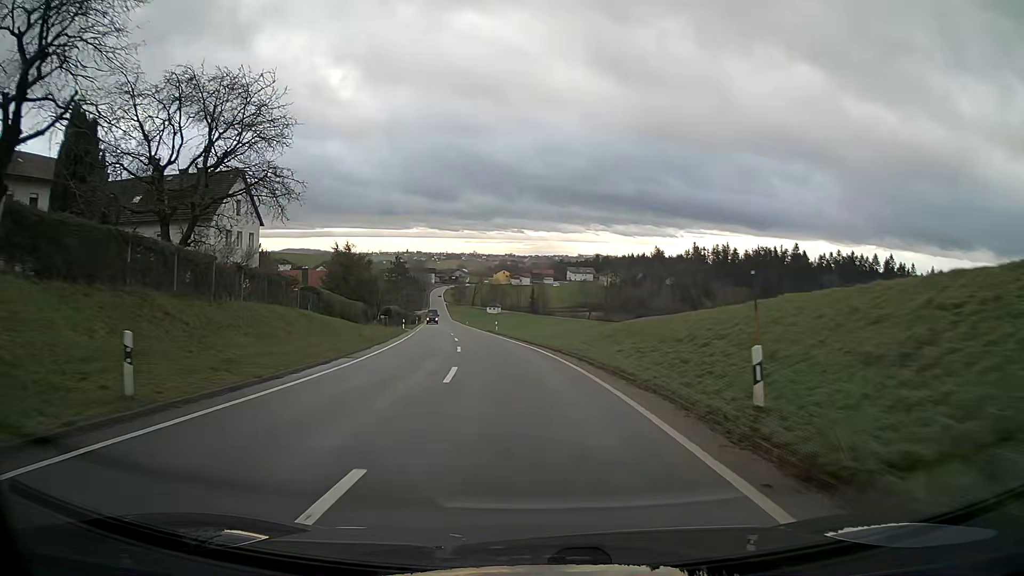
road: tertiary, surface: asphalt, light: Day
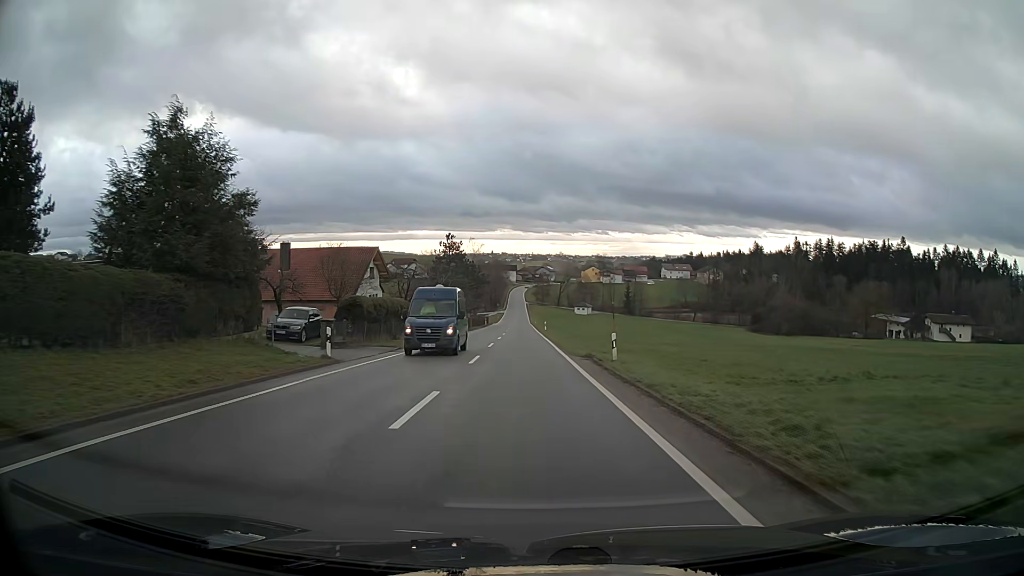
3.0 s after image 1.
(-2.9, +41.6) m; -7°
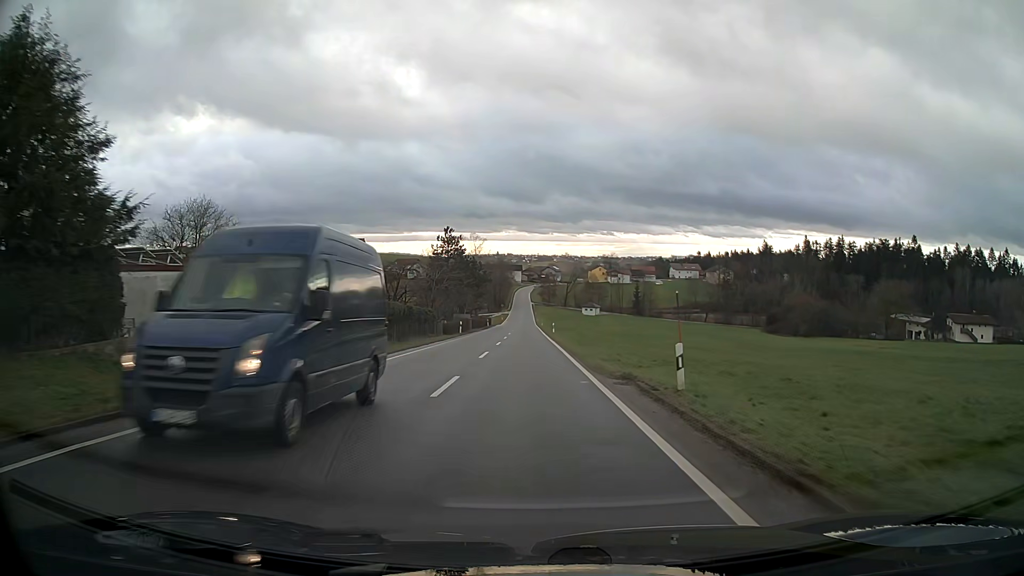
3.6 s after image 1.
(0.0, +8.5) m; 0°
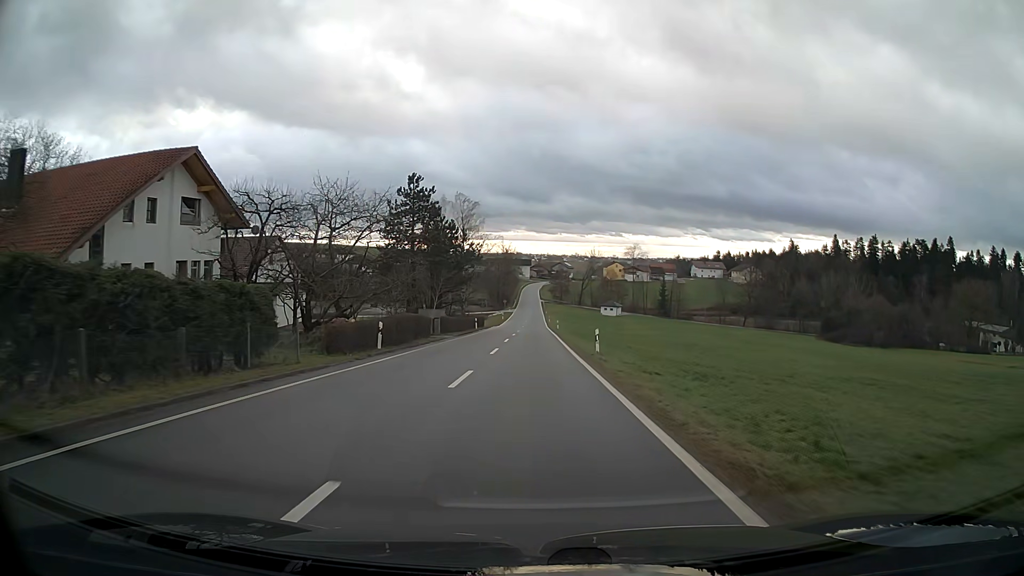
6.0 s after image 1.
(-0.3, +34.3) m; -1°
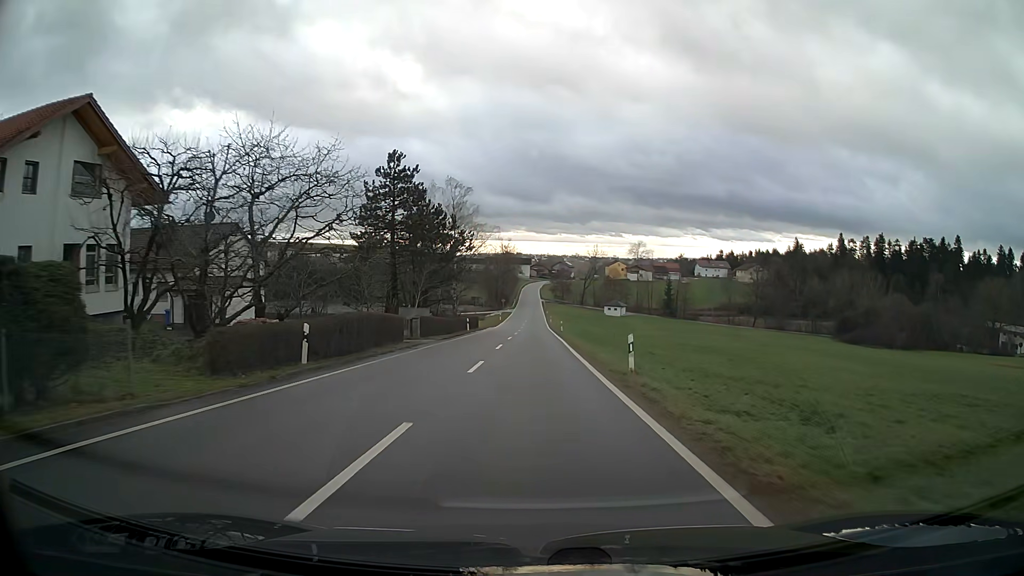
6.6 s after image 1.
(0.0, +8.7) m; 0°
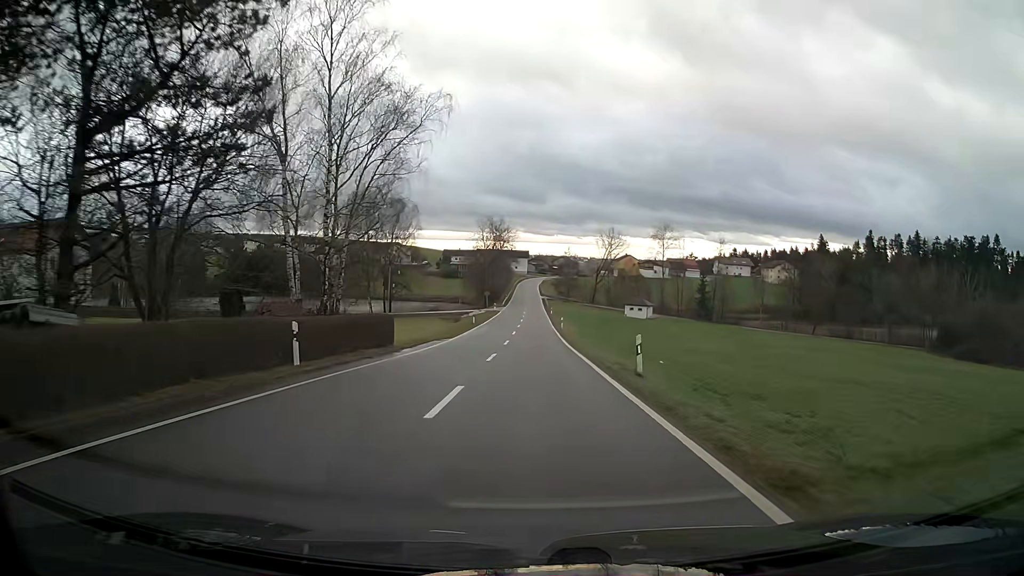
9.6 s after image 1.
(0.0, +43.3) m; 0°
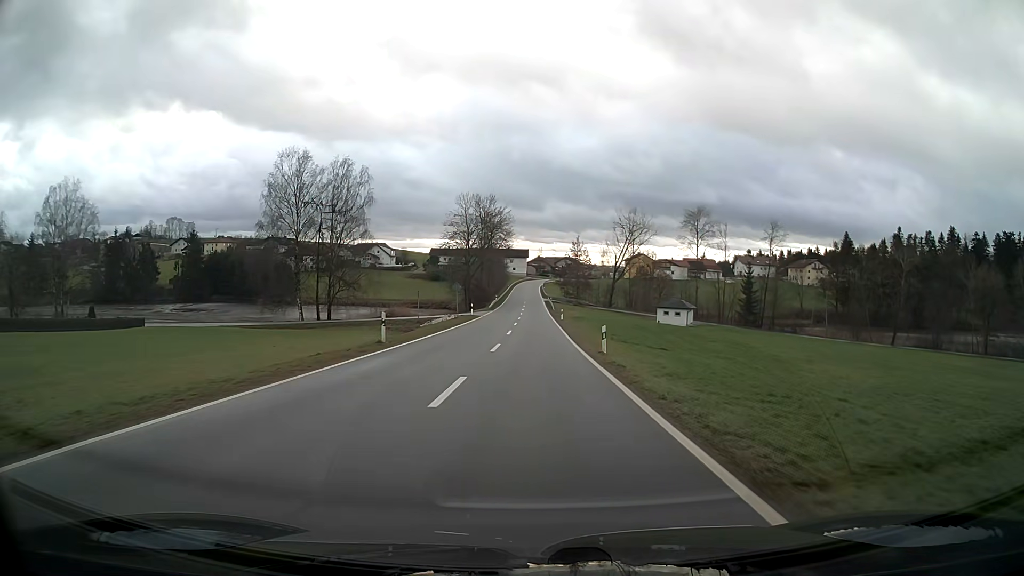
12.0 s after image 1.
(0.0, +35.0) m; 0°
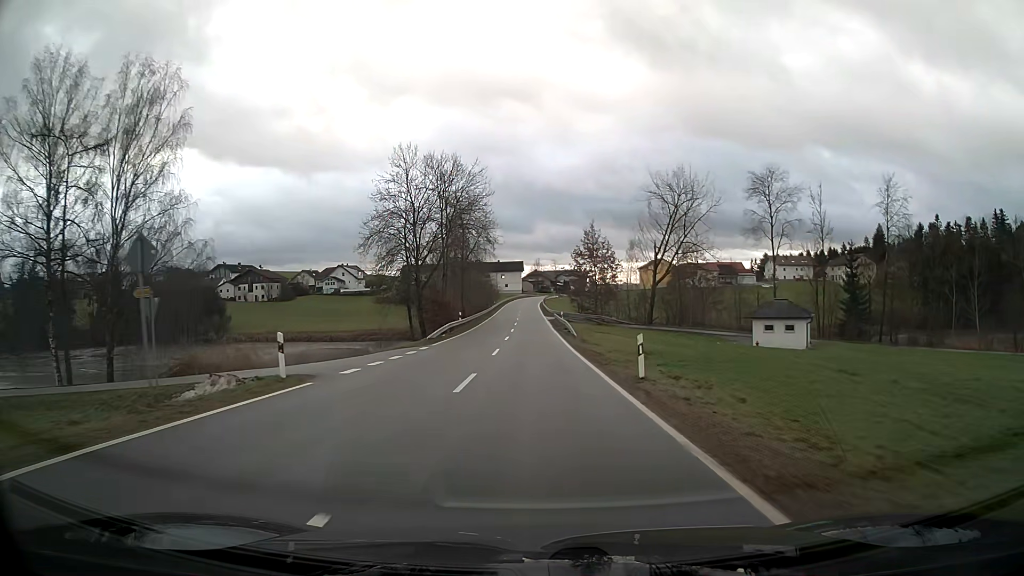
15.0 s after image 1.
(0.0, +45.2) m; 0°
(0, +10) (0, +20) (0, +30) (0, +40) (0, +50) (0, +60) (0, +70) (0, +80) (-1, +90) (-1, +100) m
